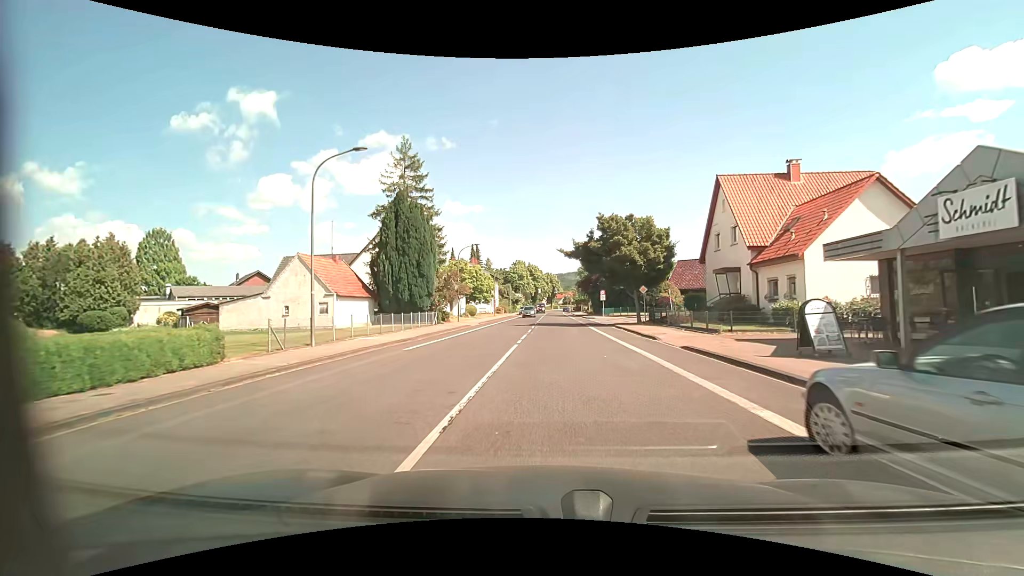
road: tertiary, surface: asphalt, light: Day
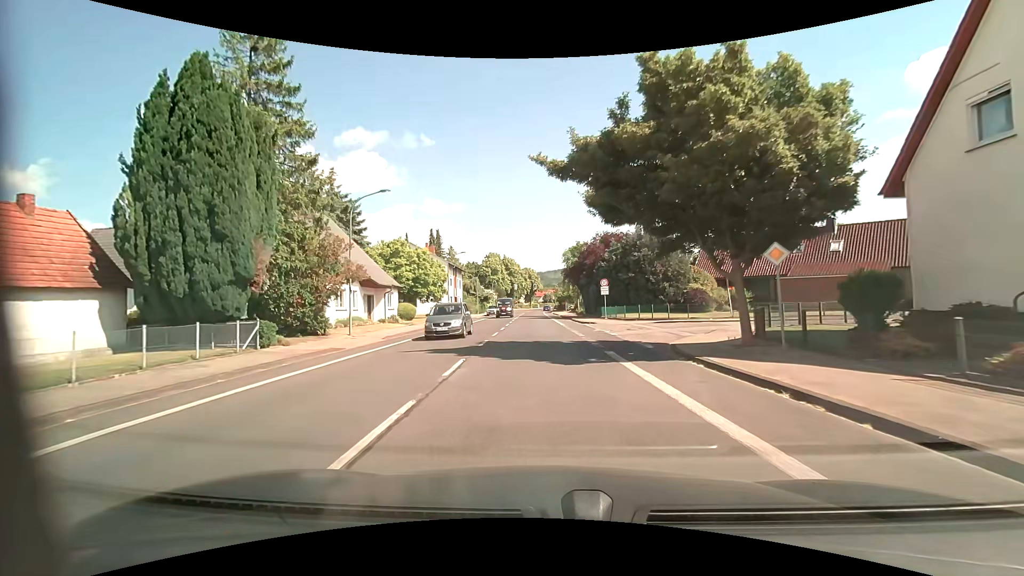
(+0.9, +22.9) m; +3°
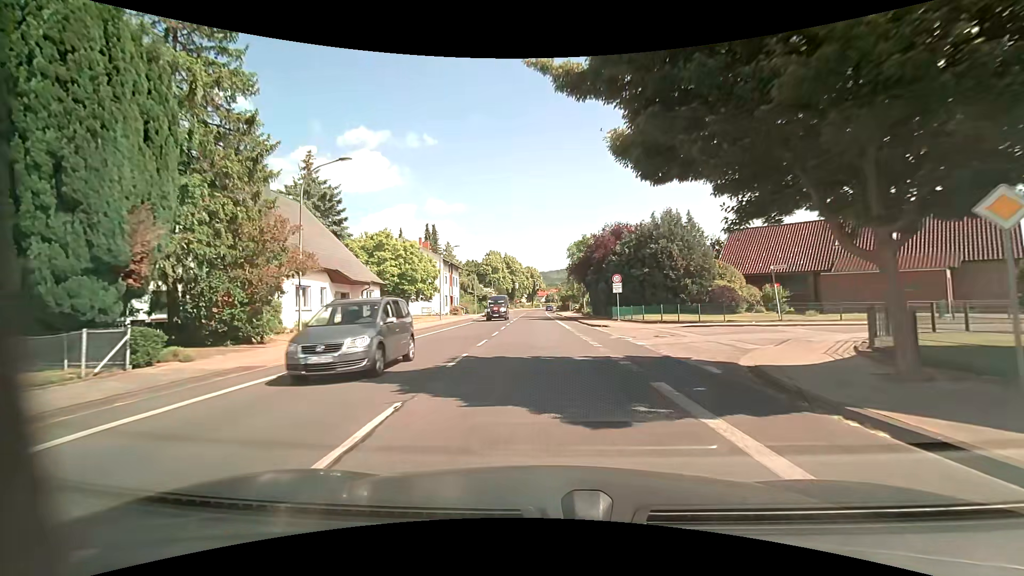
(0.0, +5.8) m; 0°
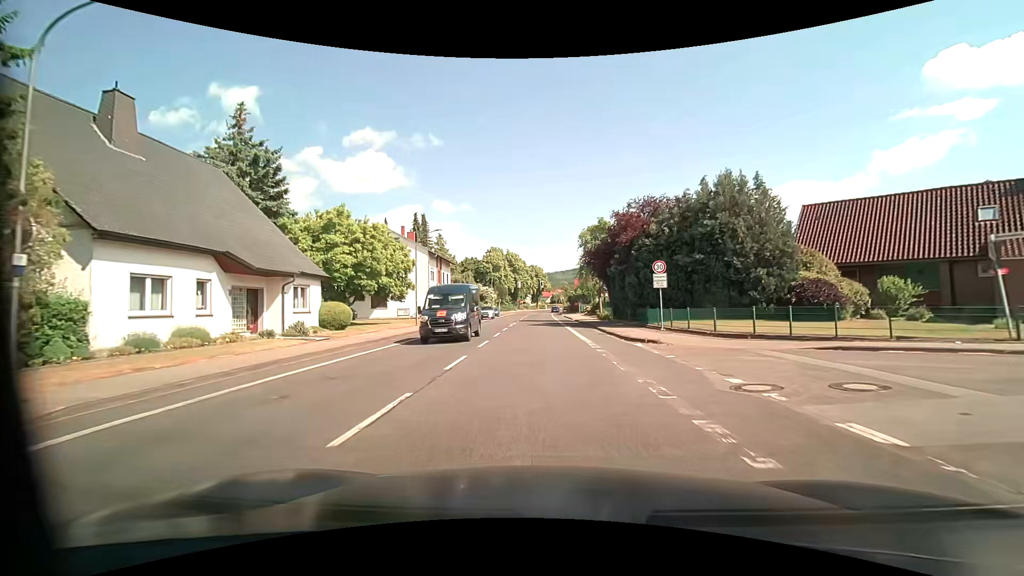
(-0.1, +11.8) m; 0°
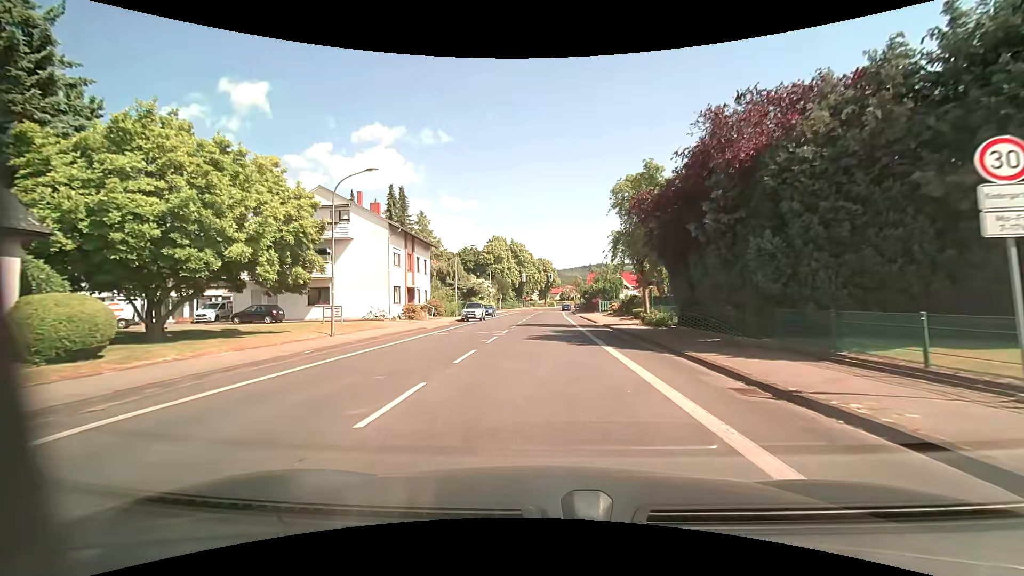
(-0.5, +17.5) m; -2°
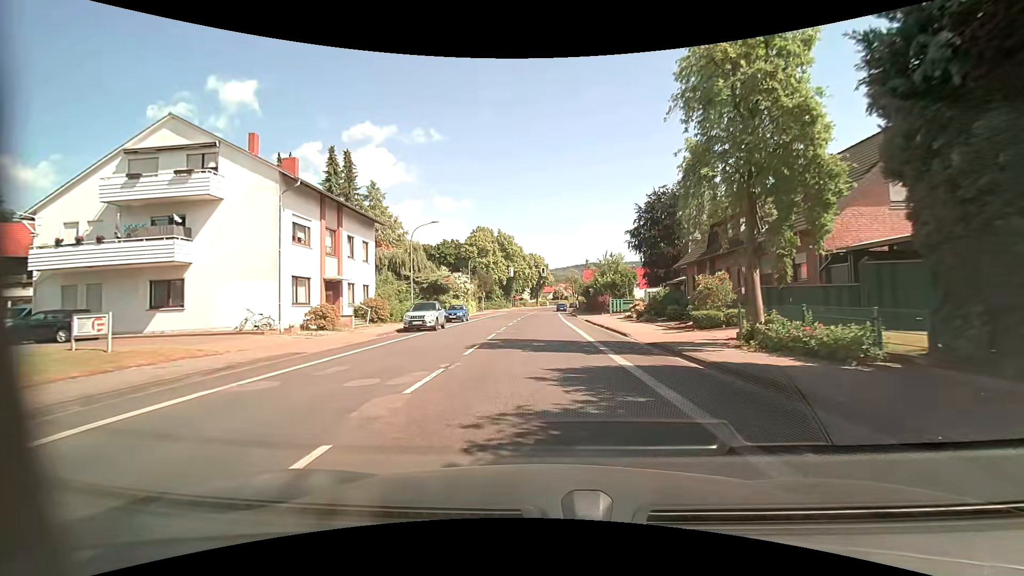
(-0.1, +15.5) m; 0°
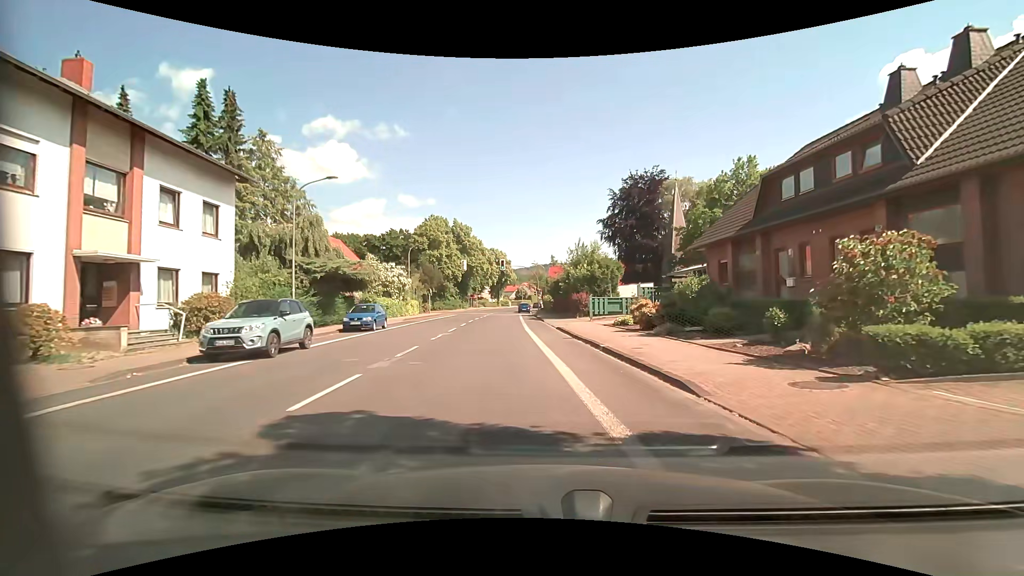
(+0.4, +12.9) m; +5°
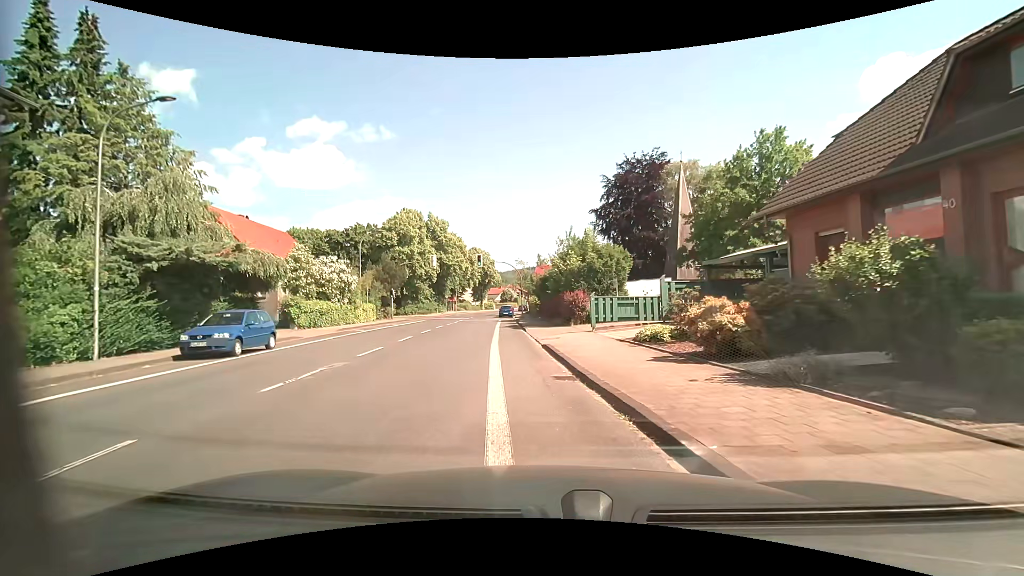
(+0.2, +10.1) m; +1°
